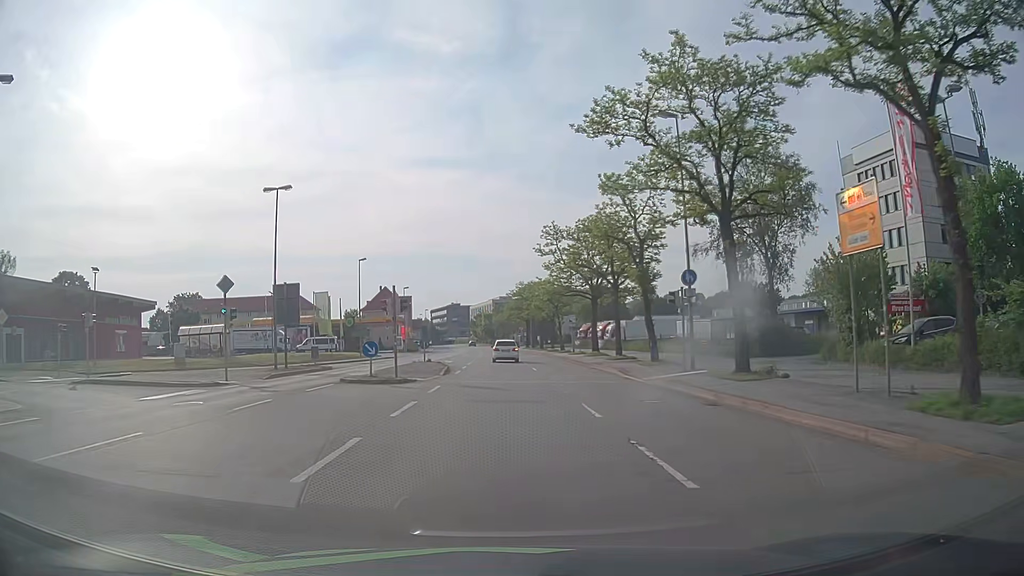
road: primary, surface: asphalt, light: Day
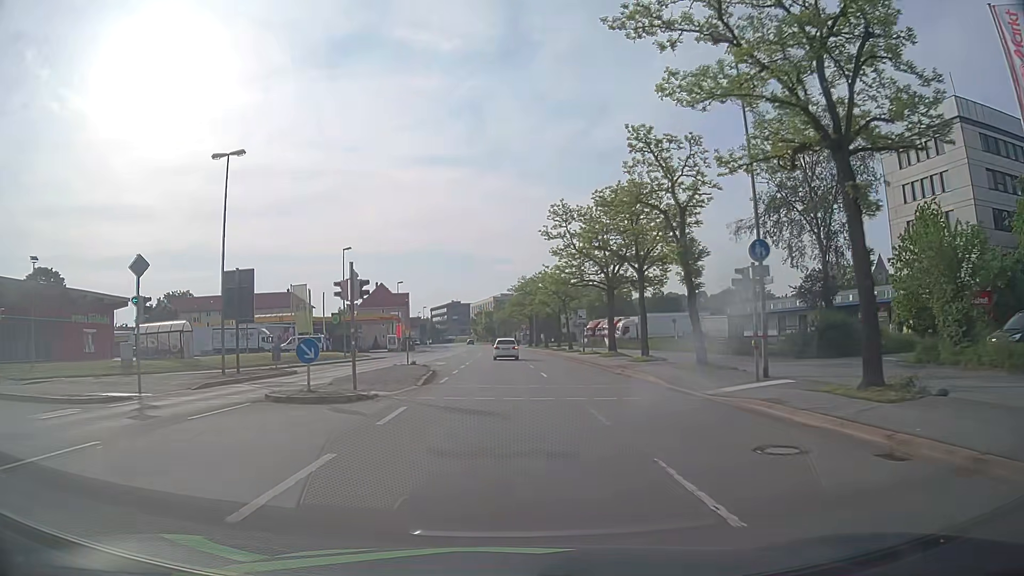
(-0.1, +7.5) m; 0°
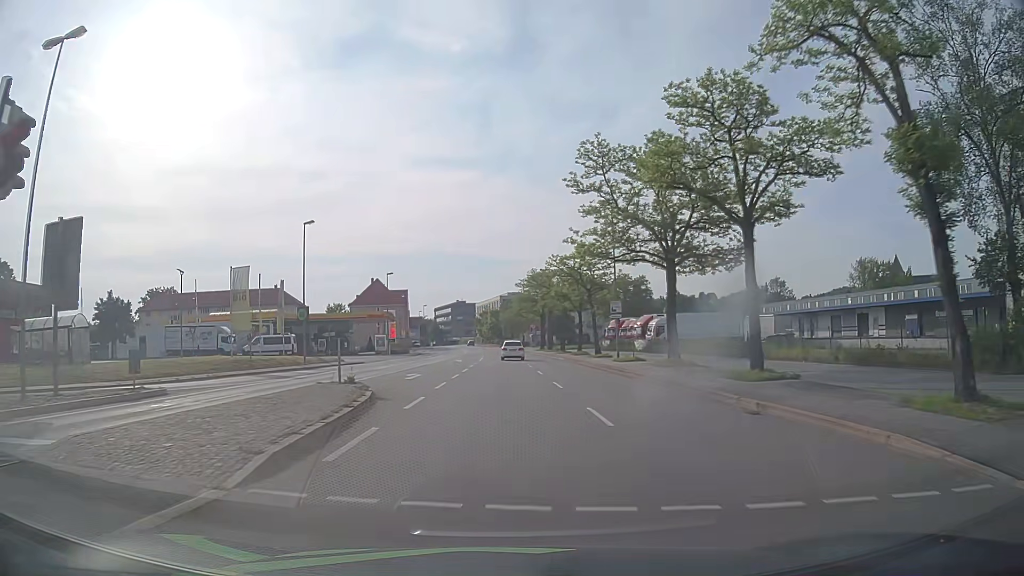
(-0.2, +14.7) m; -1°
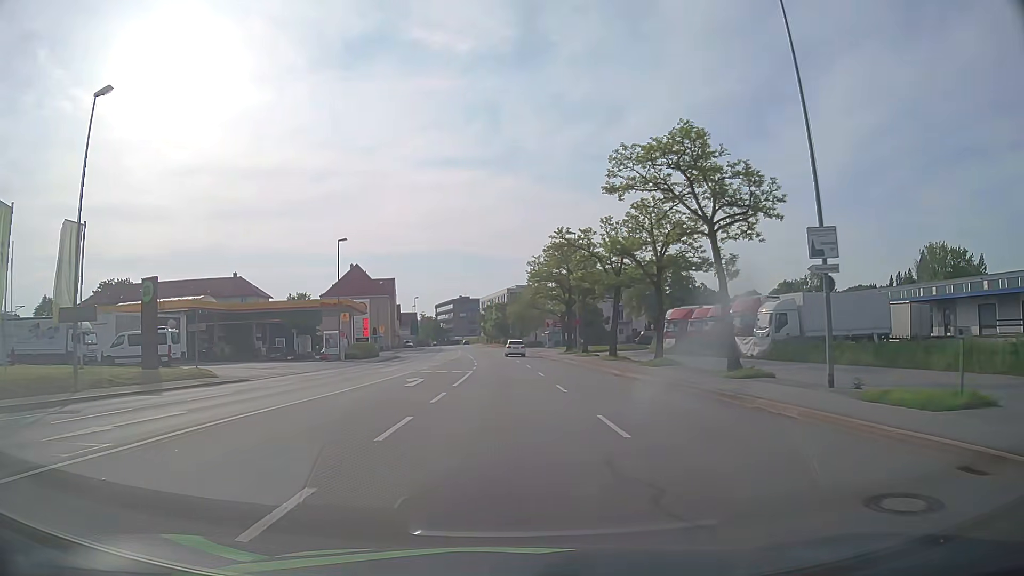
(-0.2, +28.4) m; -1°
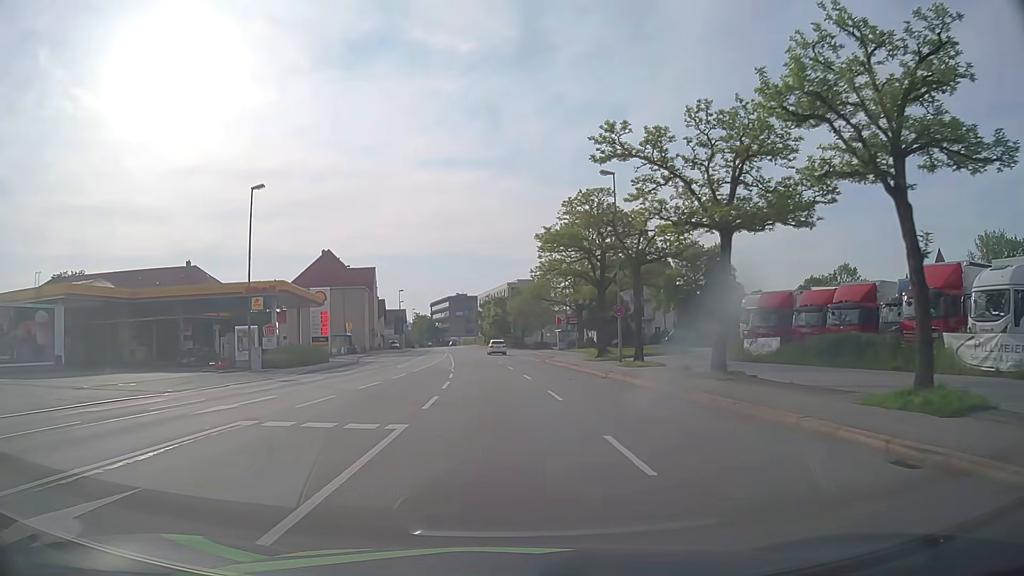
(0.0, +20.6) m; 0°
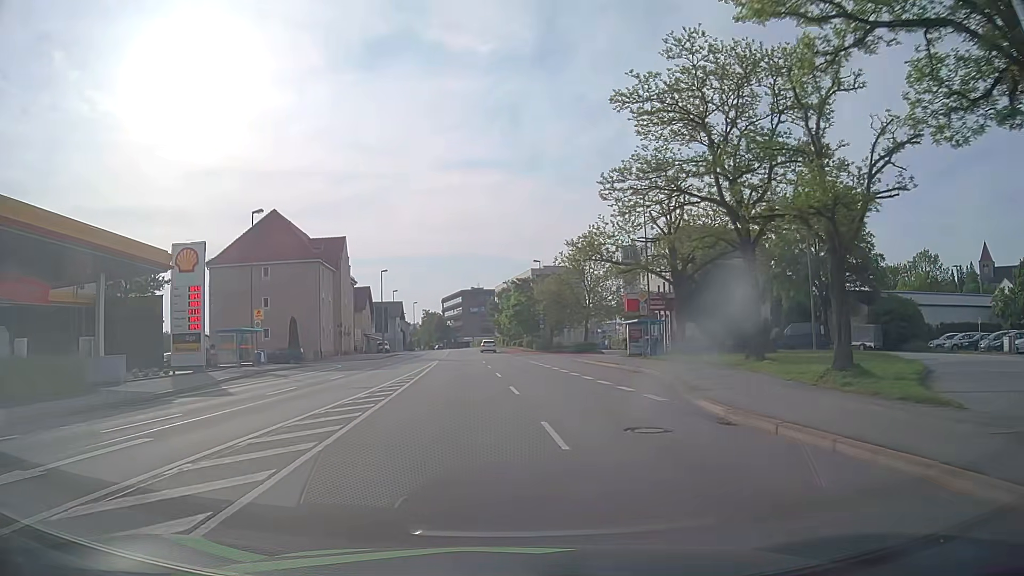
(-0.7, +34.3) m; -1°
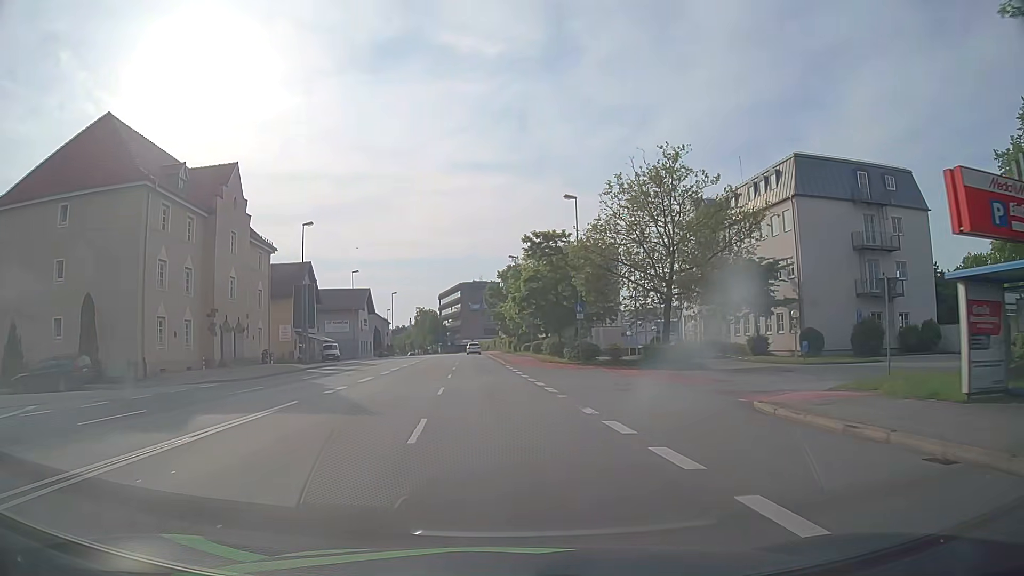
(-0.1, +35.2) m; 0°
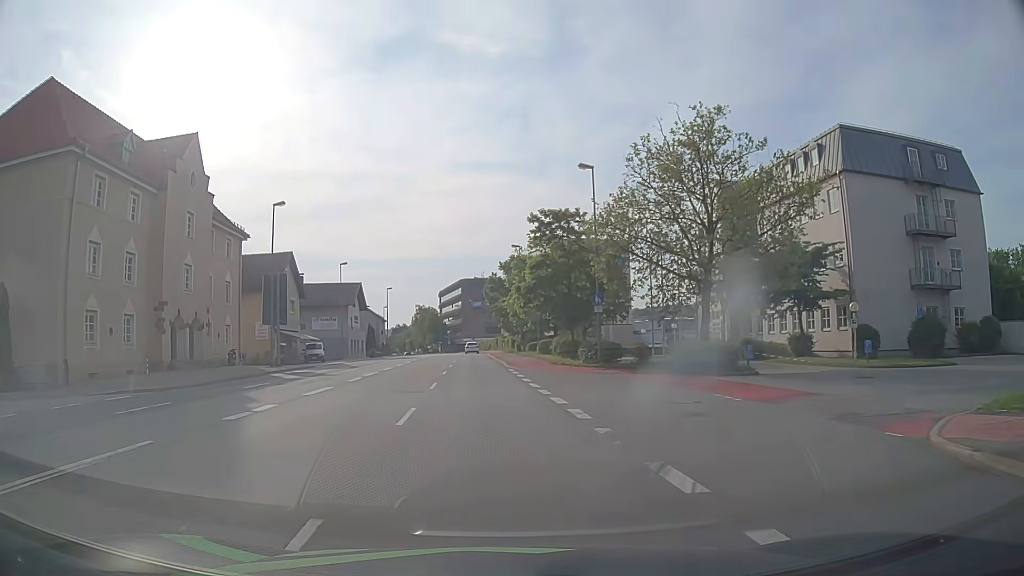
(-0.1, +7.2) m; -1°
(0, +10) (0, +20) (-1, +30) (-2, +40) (-2, +50) (-3, +60) (-3, +70) (-4, +80) (-5, +90) (-6, +100) m
